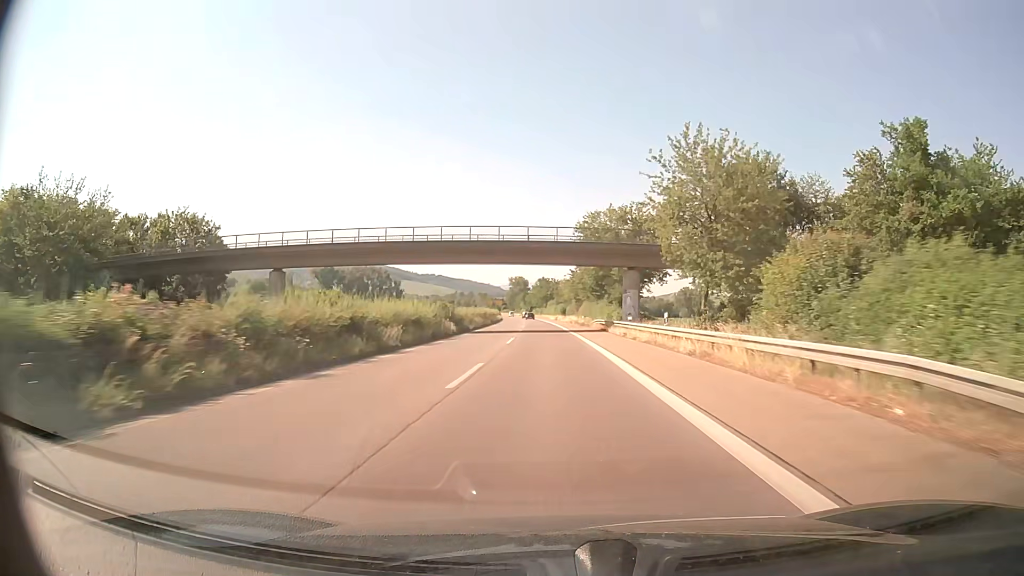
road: trunk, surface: asphalt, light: Day
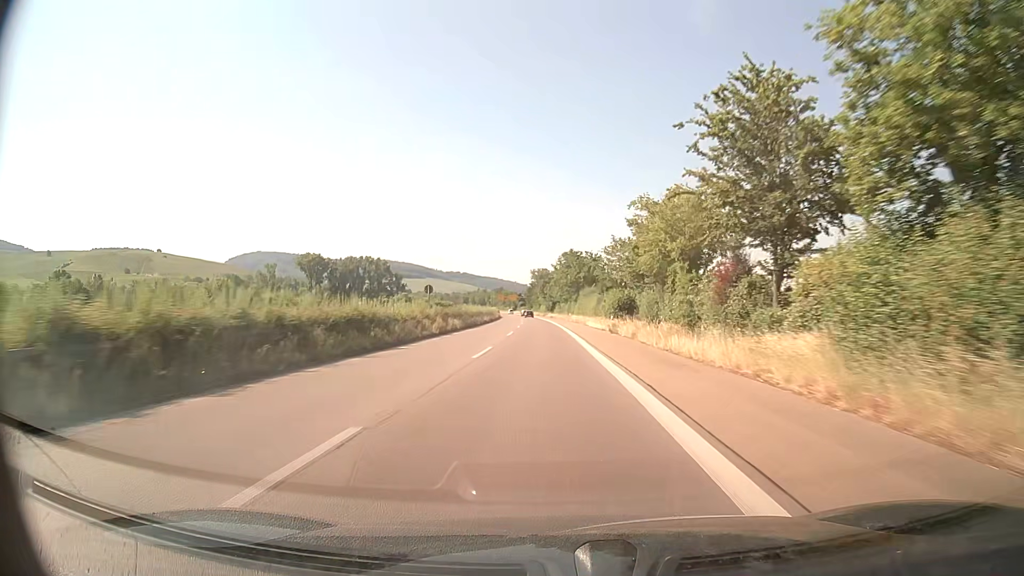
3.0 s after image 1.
(-1.4, +82.7) m; -2°
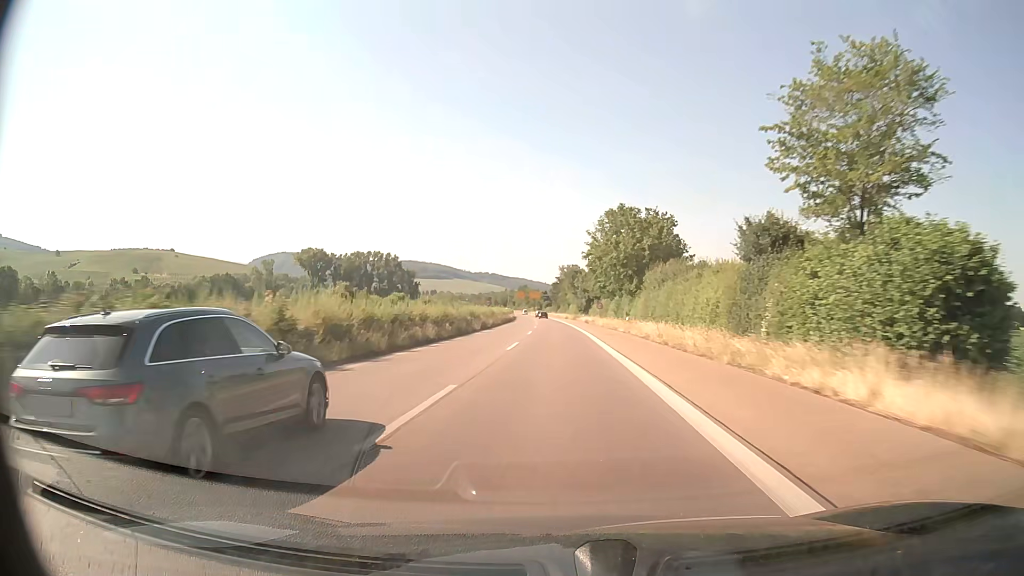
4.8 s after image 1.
(-0.9, +49.1) m; -2°
(0, +10) (0, +20) (0, +30) (-1, +40) (-1, +50) (-2, +60) (-2, +70) (-3, +80) (-3, +90) (-4, +100) m
